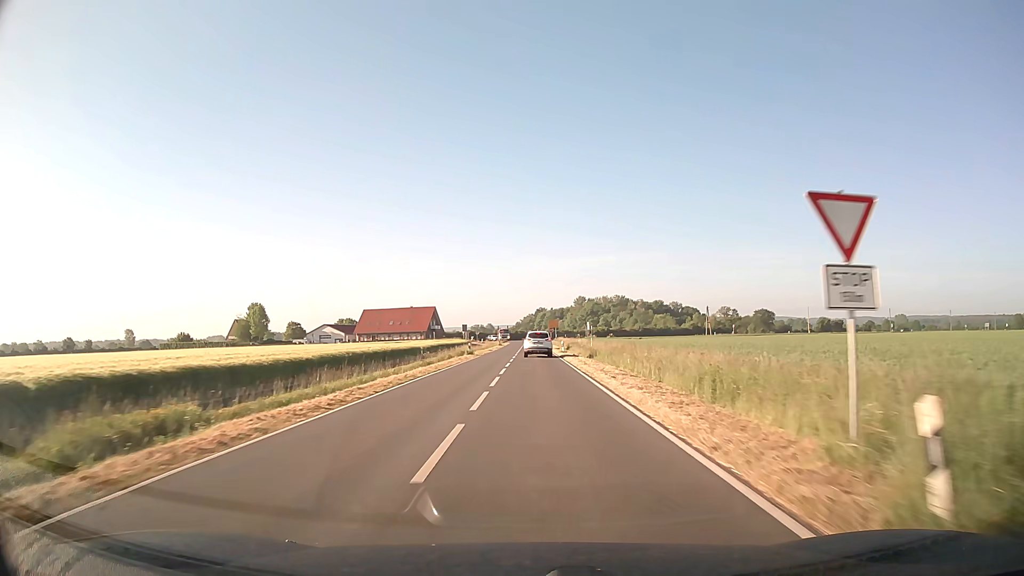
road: secondary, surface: asphalt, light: Day
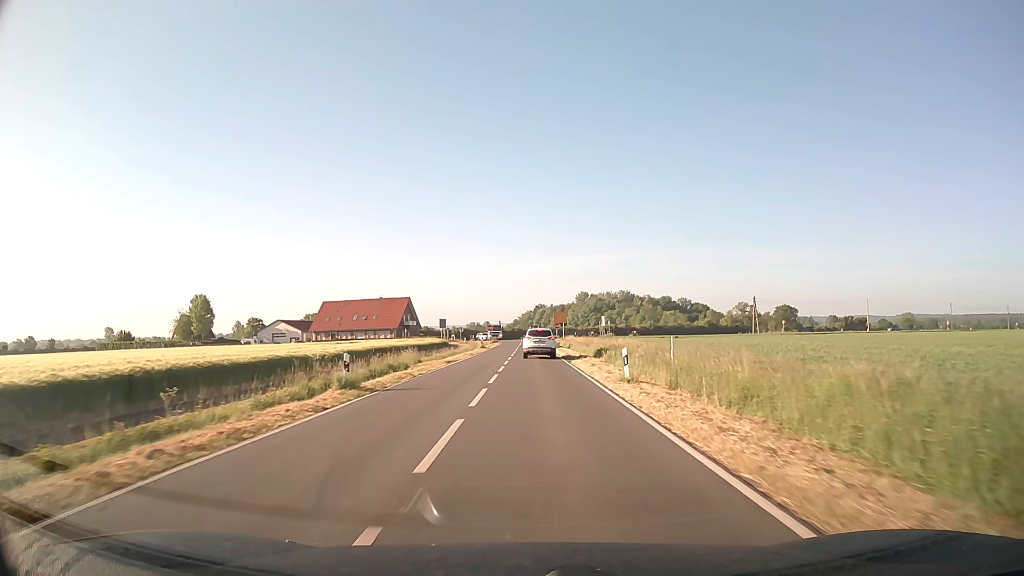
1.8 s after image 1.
(+0.1, +35.5) m; 0°
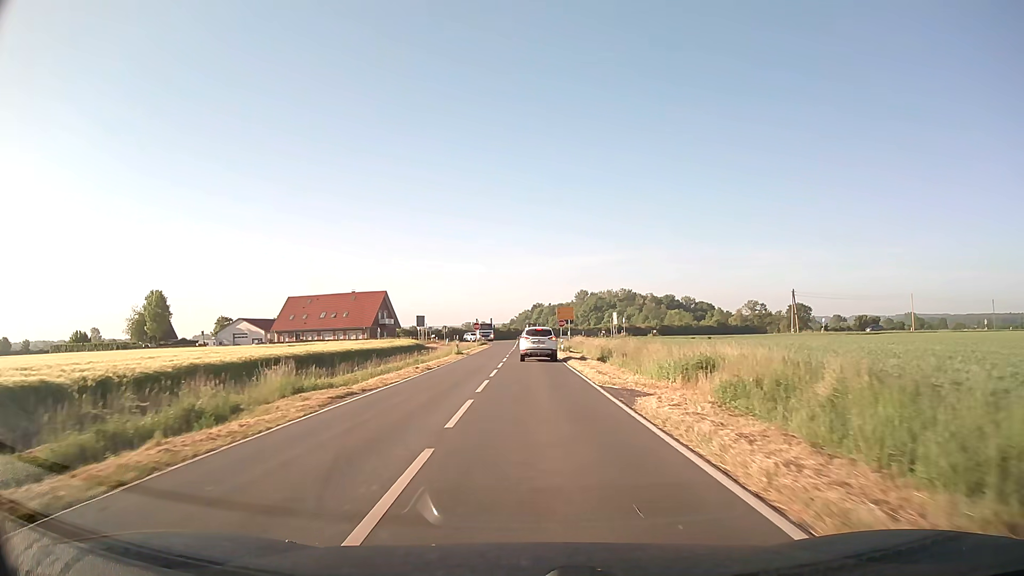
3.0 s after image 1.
(0.0, +20.7) m; 0°
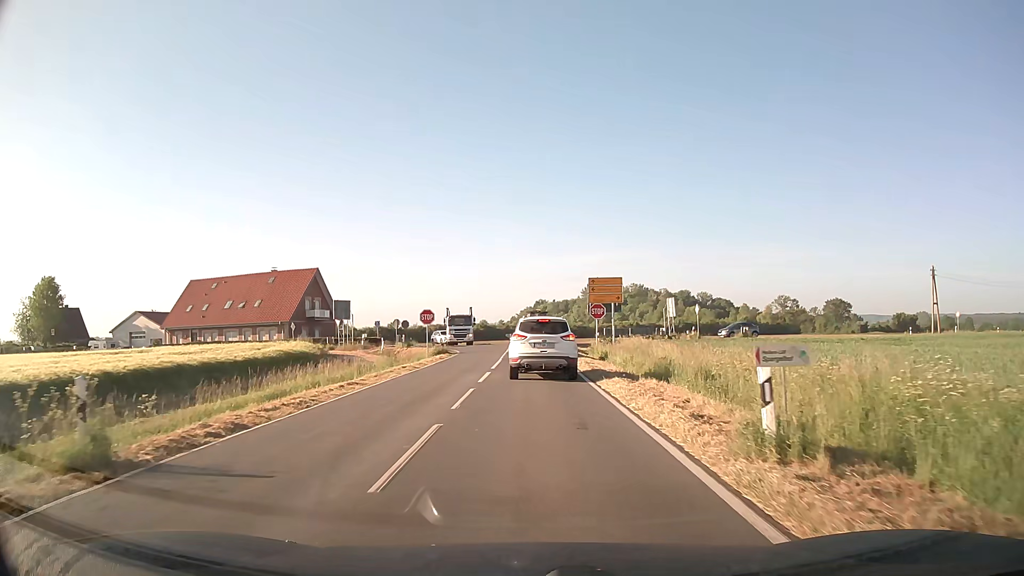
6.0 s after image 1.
(0.0, +39.8) m; 0°
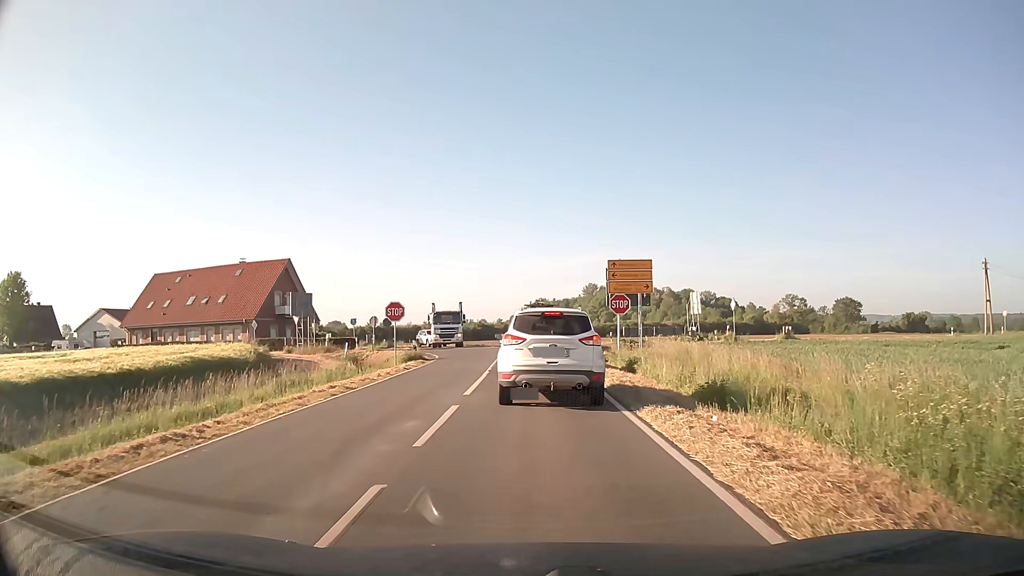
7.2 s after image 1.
(0.0, +9.4) m; 0°
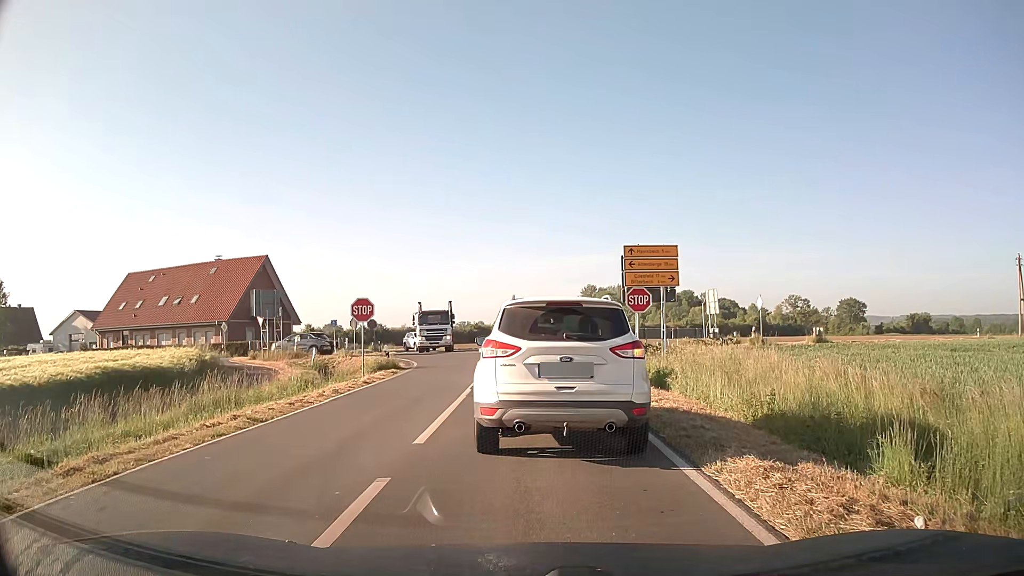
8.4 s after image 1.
(0.0, +5.4) m; +1°
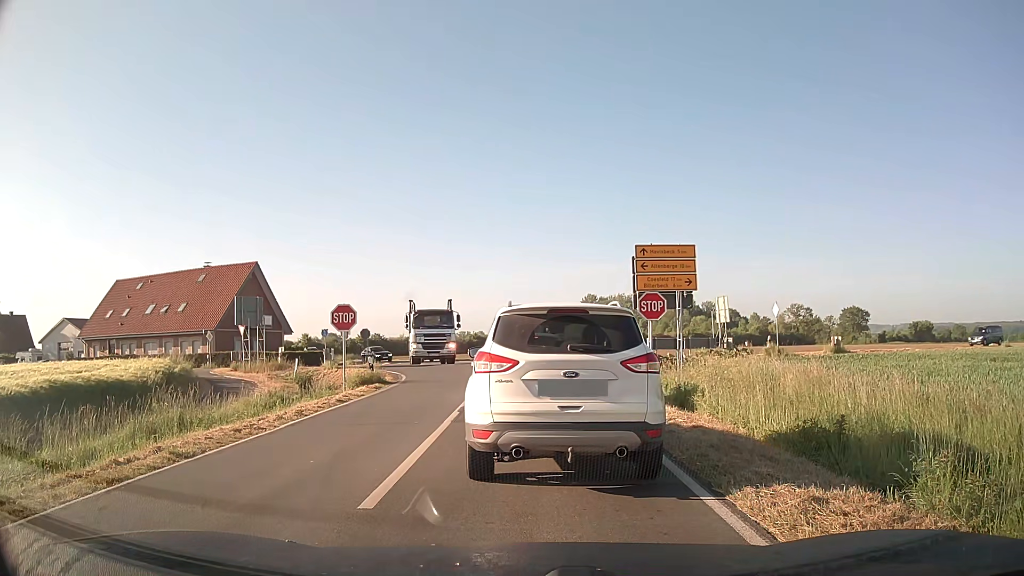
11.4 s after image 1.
(0.0, +2.4) m; 0°
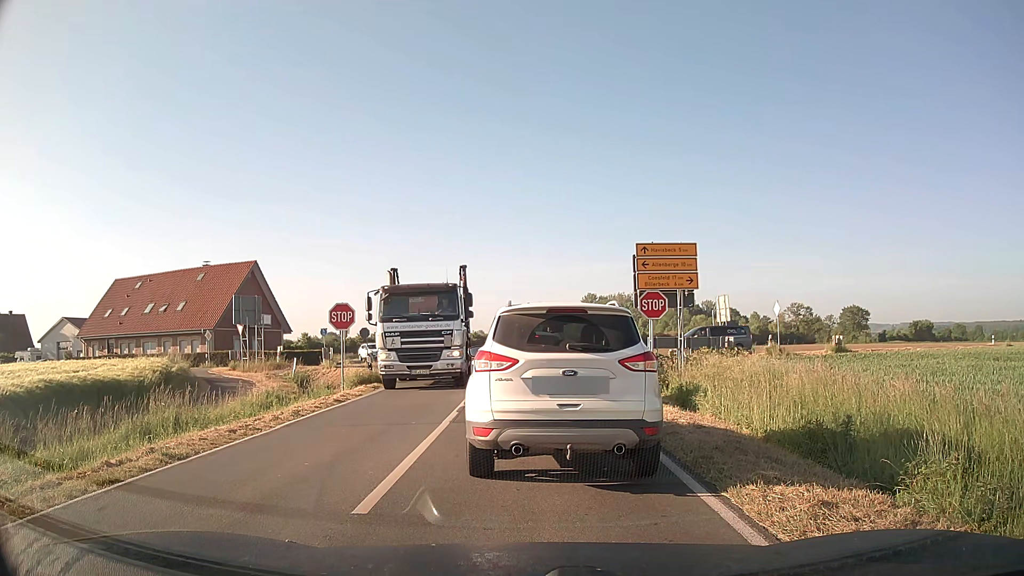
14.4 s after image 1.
(0.0, +0.3) m; 0°
